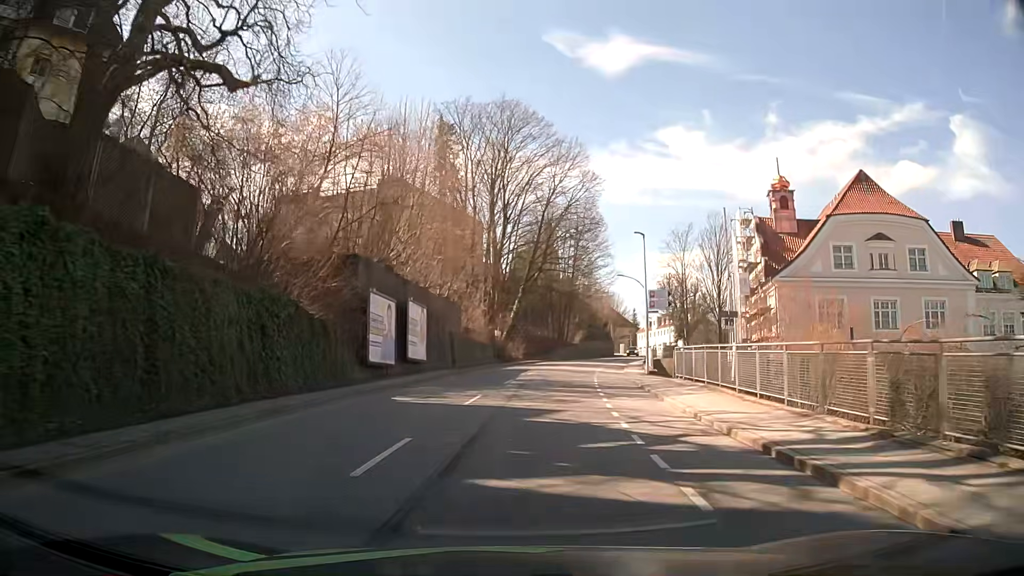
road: tertiary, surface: asphalt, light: Day
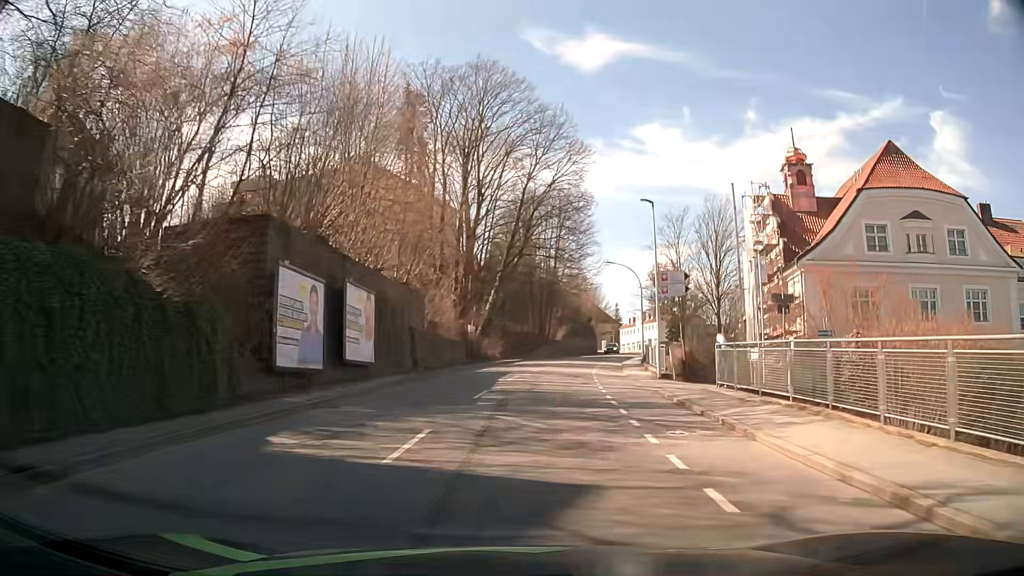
(+0.2, +8.2) m; +2°
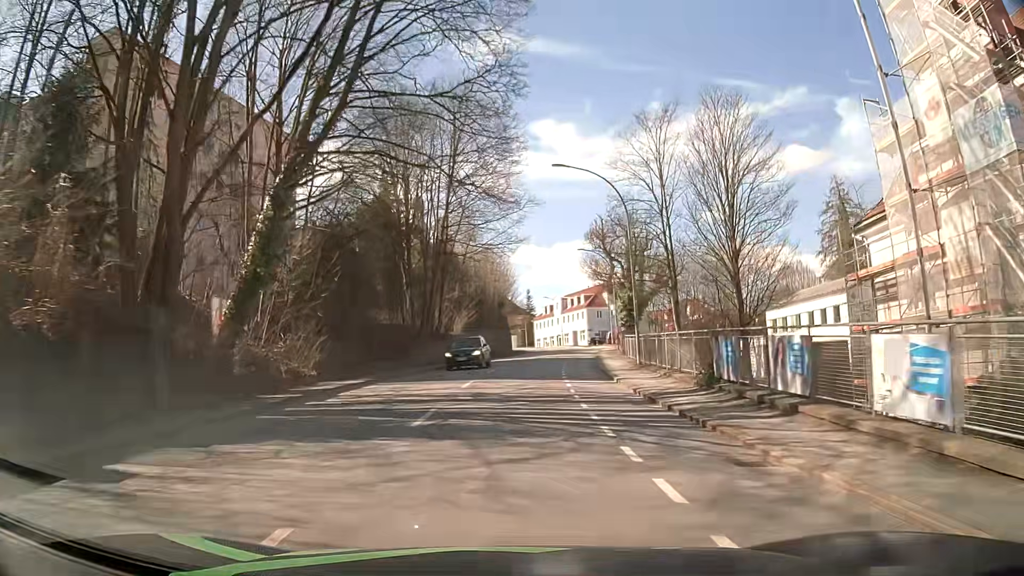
(+2.6, +32.7) m; +8°
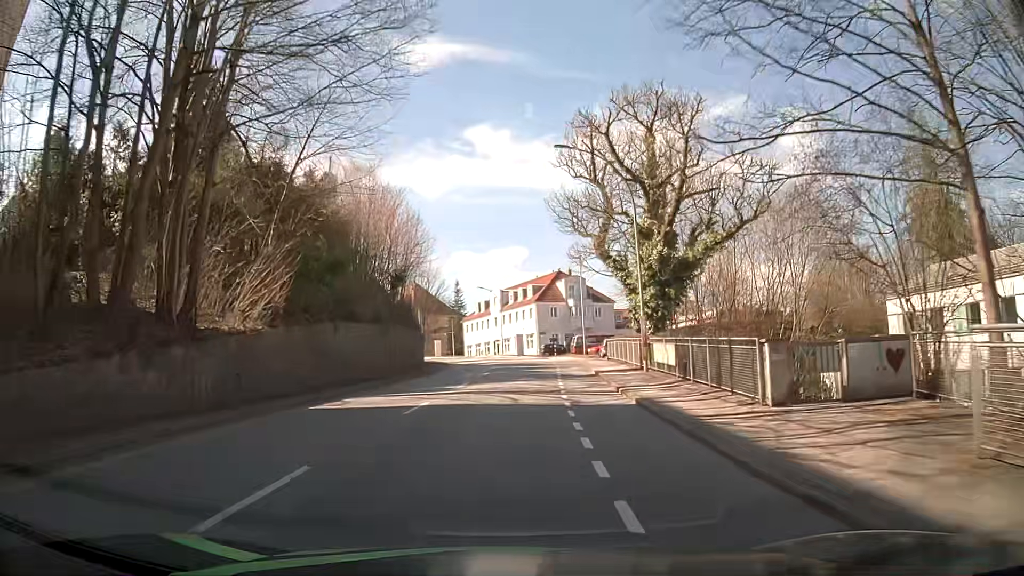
(+1.9, +33.1) m; +6°
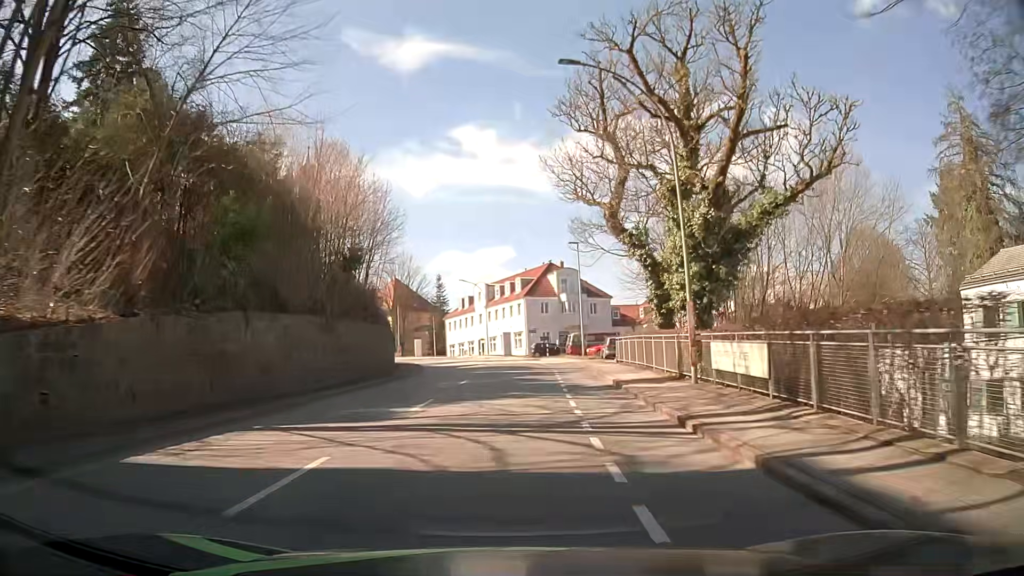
(+0.1, +8.4) m; +1°
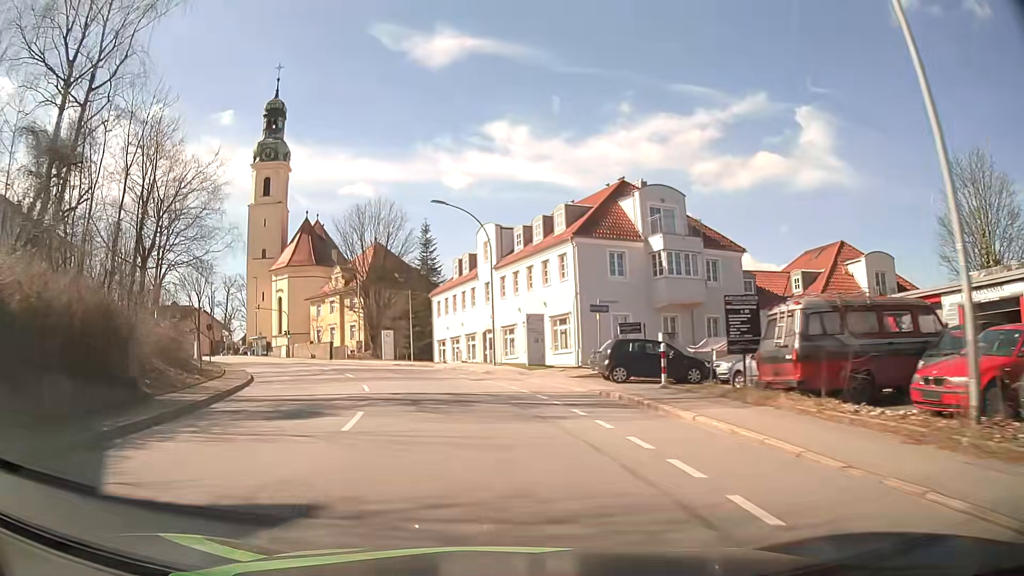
(+0.9, +41.8) m; -2°
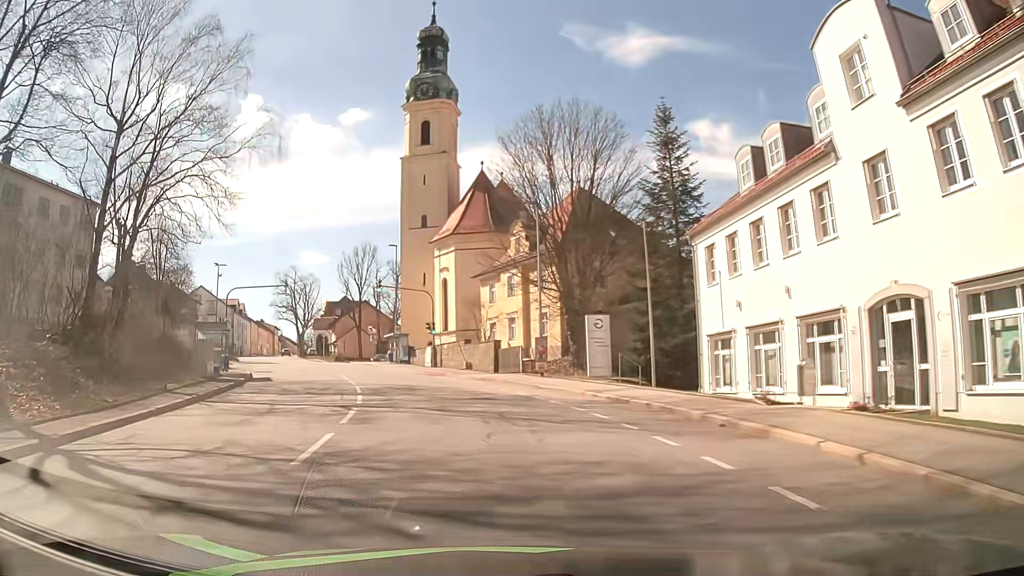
(-4.7, +31.1) m; -19°
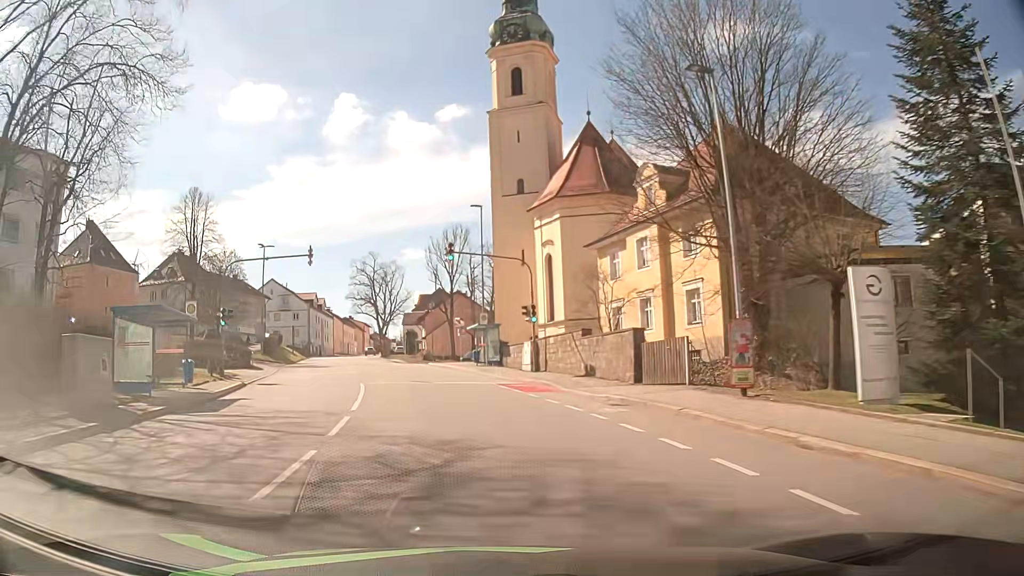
(-1.2, +15.7) m; -9°
(0, +10) (-2, +20) (-4, +30) (-6, +39) (-9, +49) (-12, +58) (-15, +68) (-18, +78) (-21, +87) (-24, +97) m
